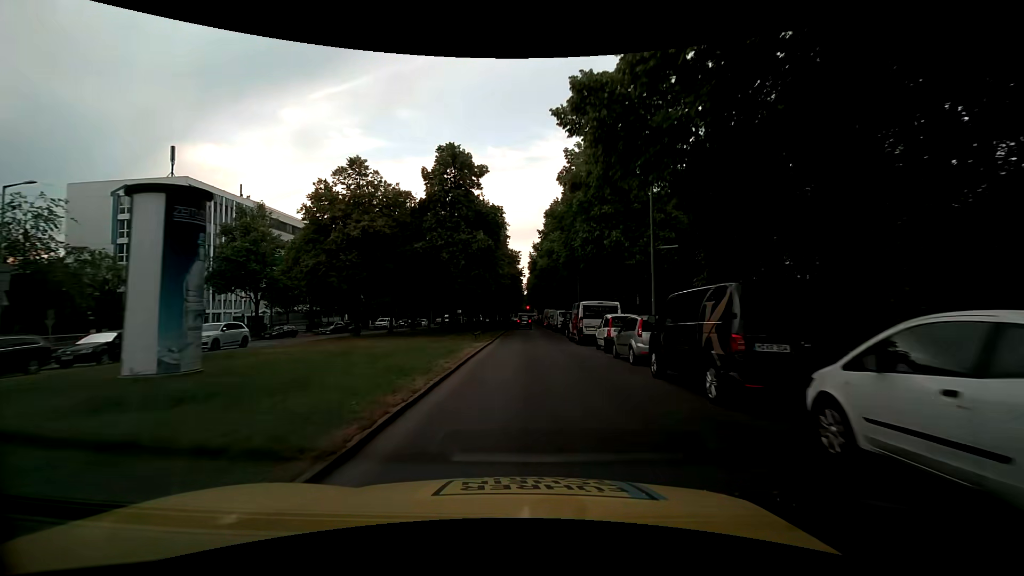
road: secondary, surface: asphalt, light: Day
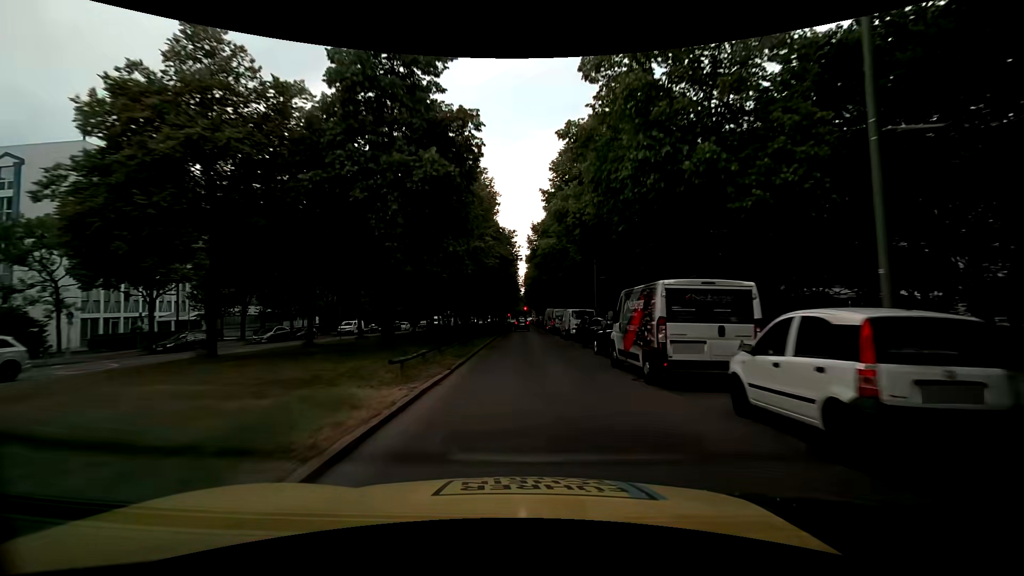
(0.0, +14.6) m; 0°
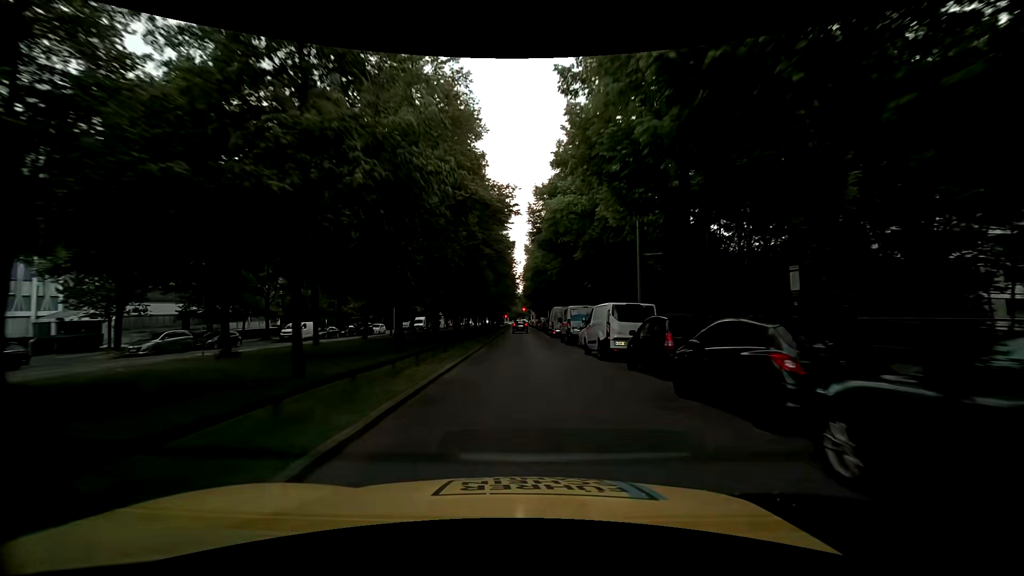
(+0.2, +14.8) m; +1°
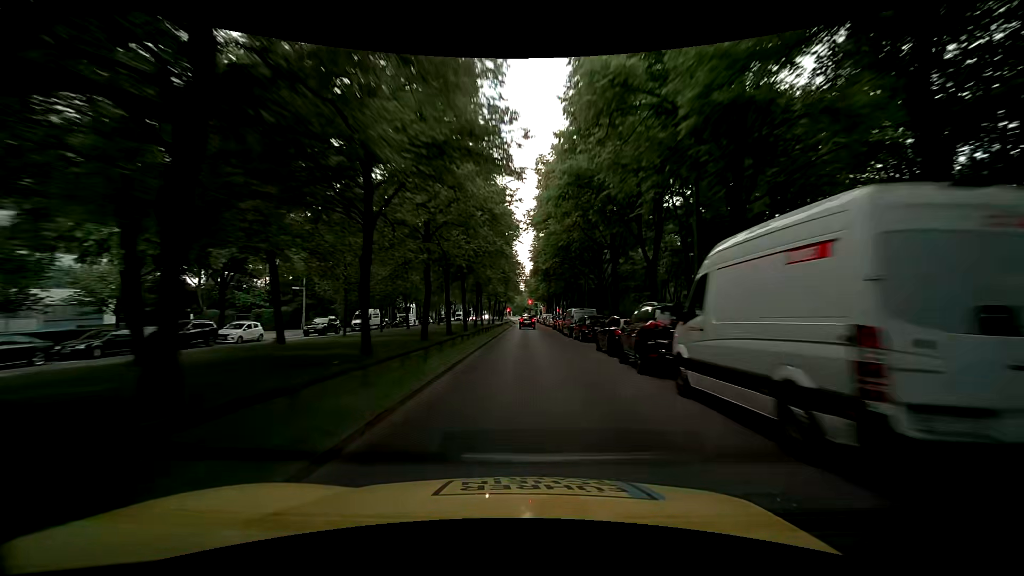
(-0.5, +36.8) m; -1°
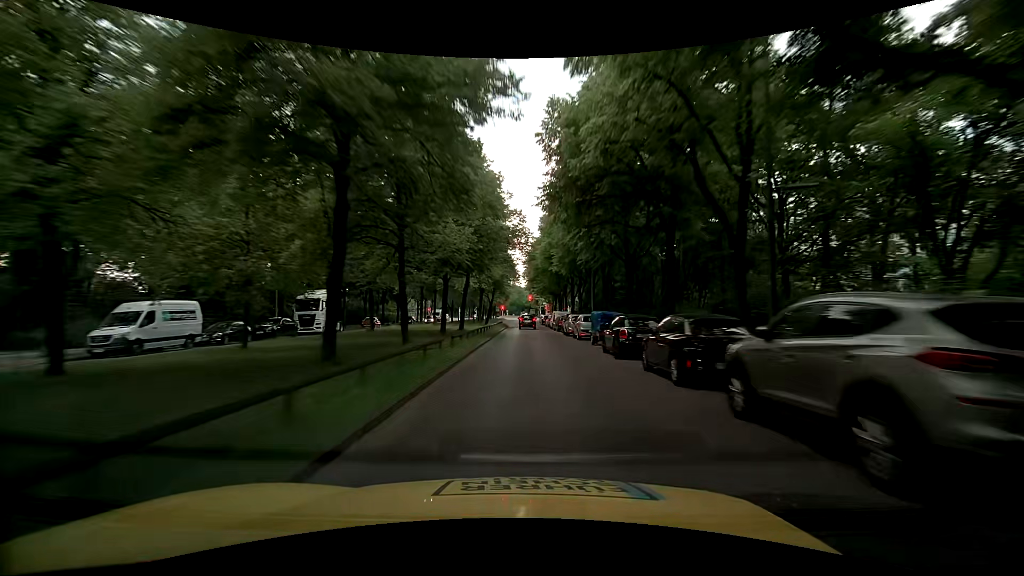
(0.0, +34.6) m; 0°
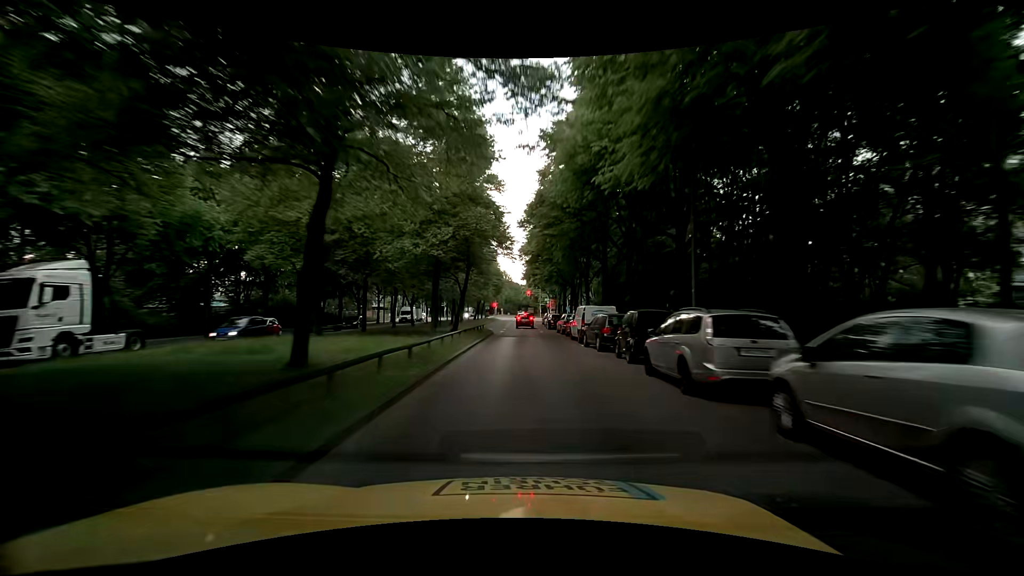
(+0.1, +25.4) m; +1°
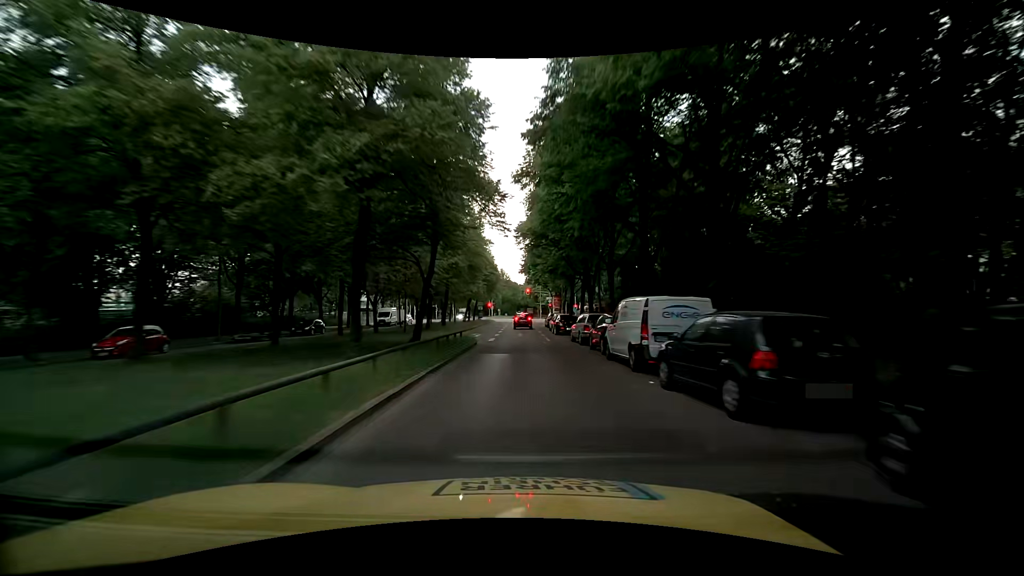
(0.0, +12.1) m; 0°
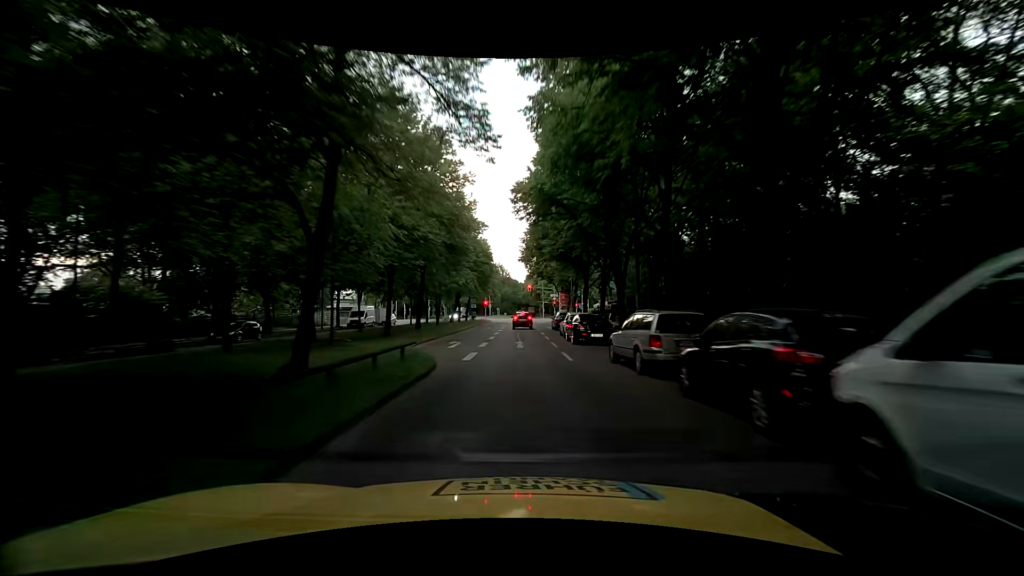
(-0.1, +11.5) m; 0°
(0, +10) (0, +20) (0, +30) (0, +40) (+1, +50) (+2, +60) (+2, +70) (+2, +80) (+2, +90) (+8, +97) m
